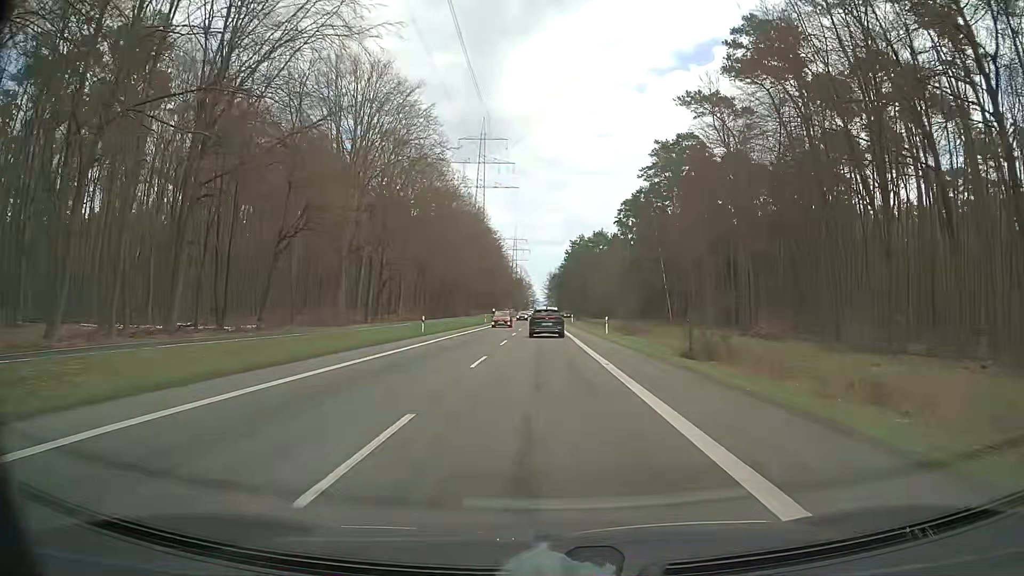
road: secondary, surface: asphalt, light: Day
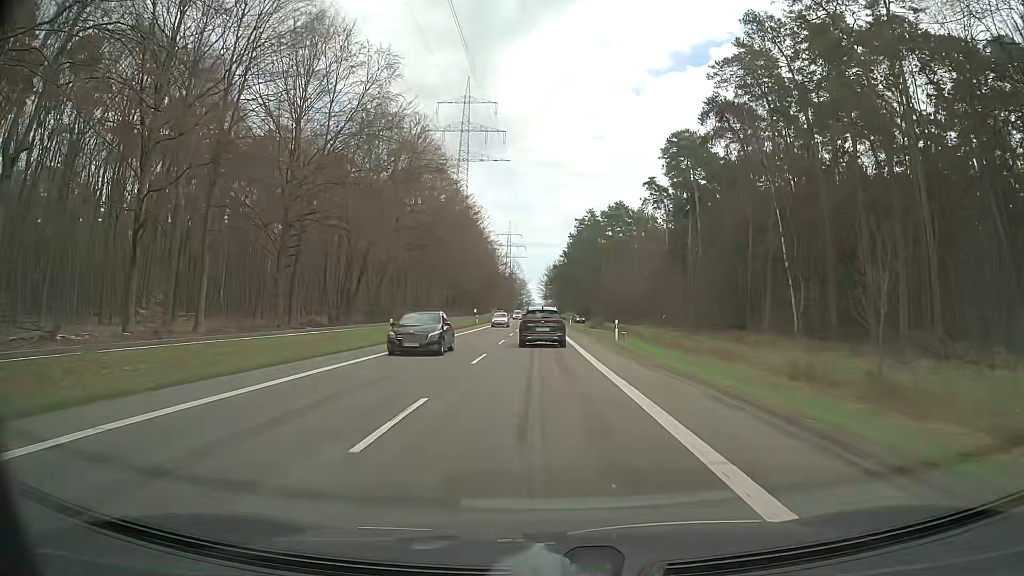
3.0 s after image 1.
(-0.1, +56.7) m; 0°
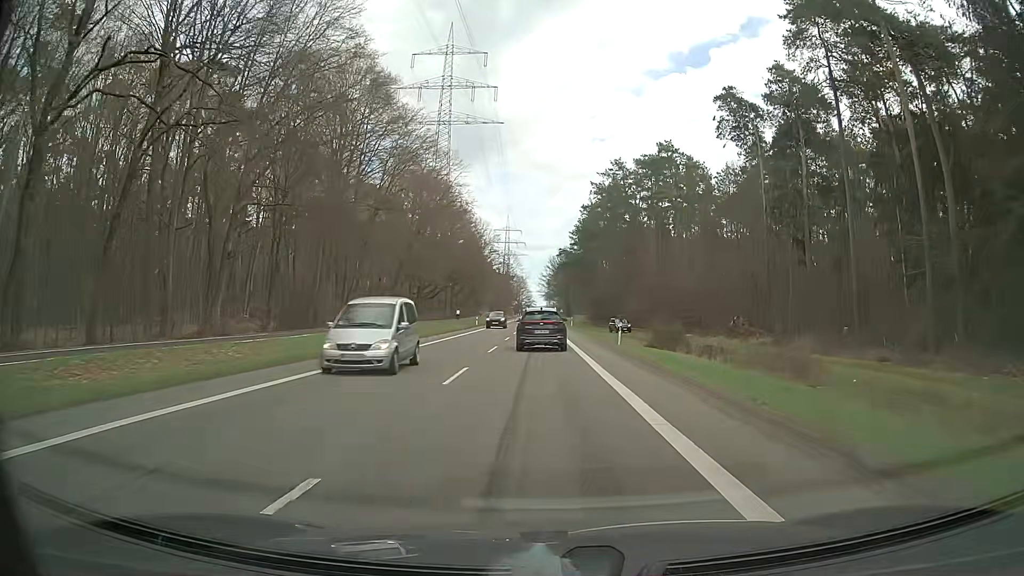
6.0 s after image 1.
(-0.3, +52.4) m; 0°
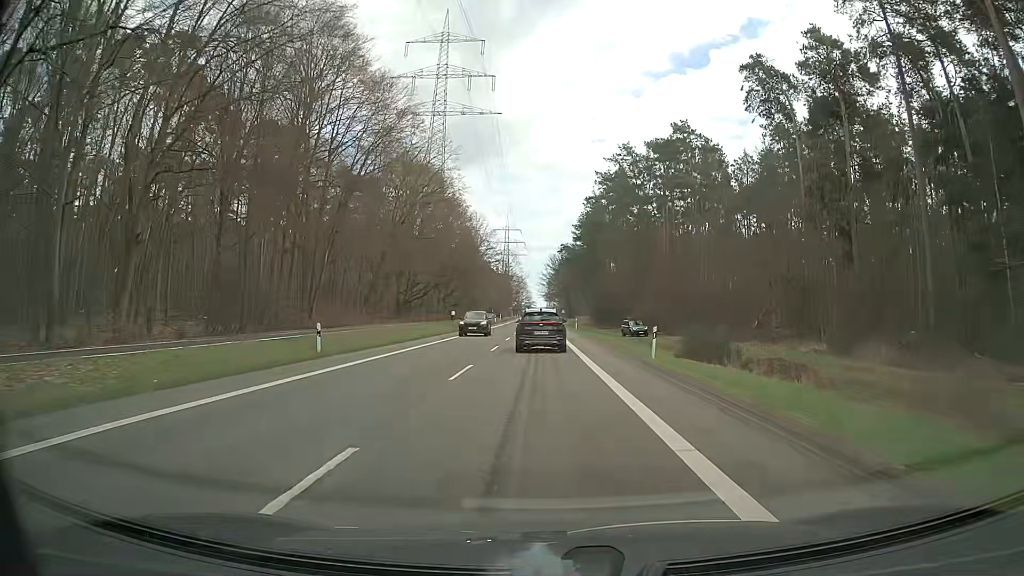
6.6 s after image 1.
(0.0, +10.5) m; 0°
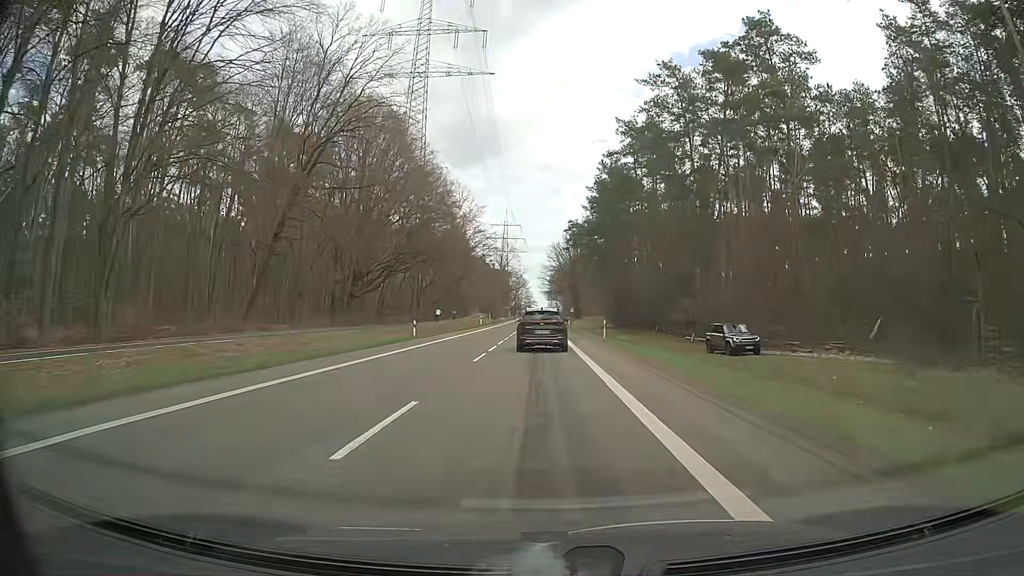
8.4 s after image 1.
(0.0, +31.8) m; 0°
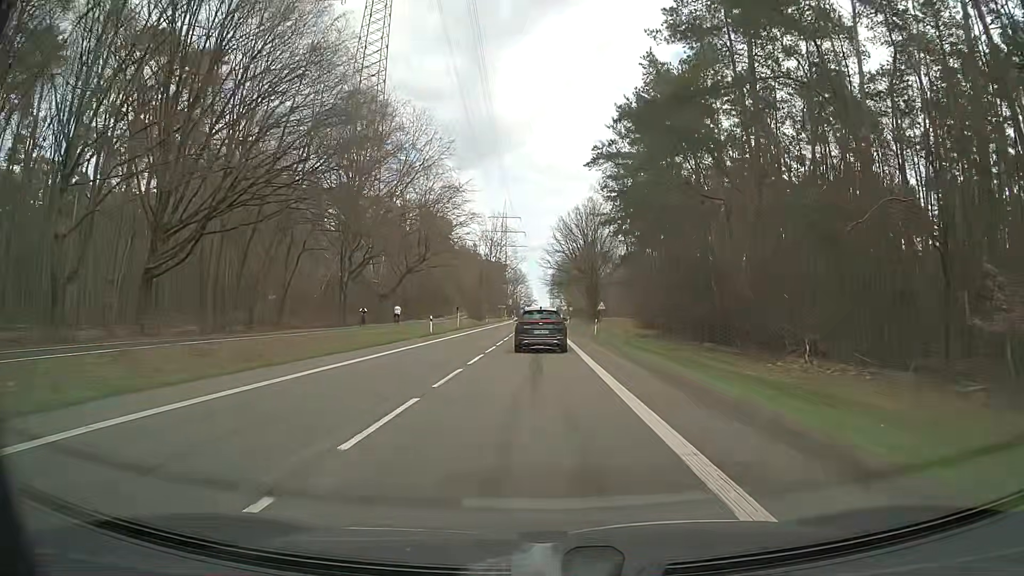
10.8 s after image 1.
(-0.2, +42.8) m; 0°
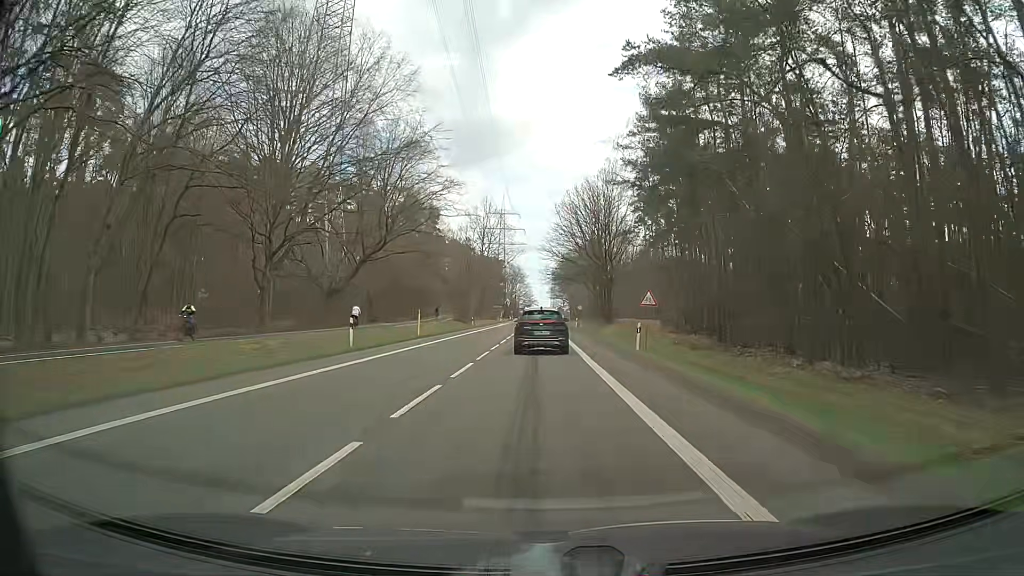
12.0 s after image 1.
(0.0, +21.3) m; 0°
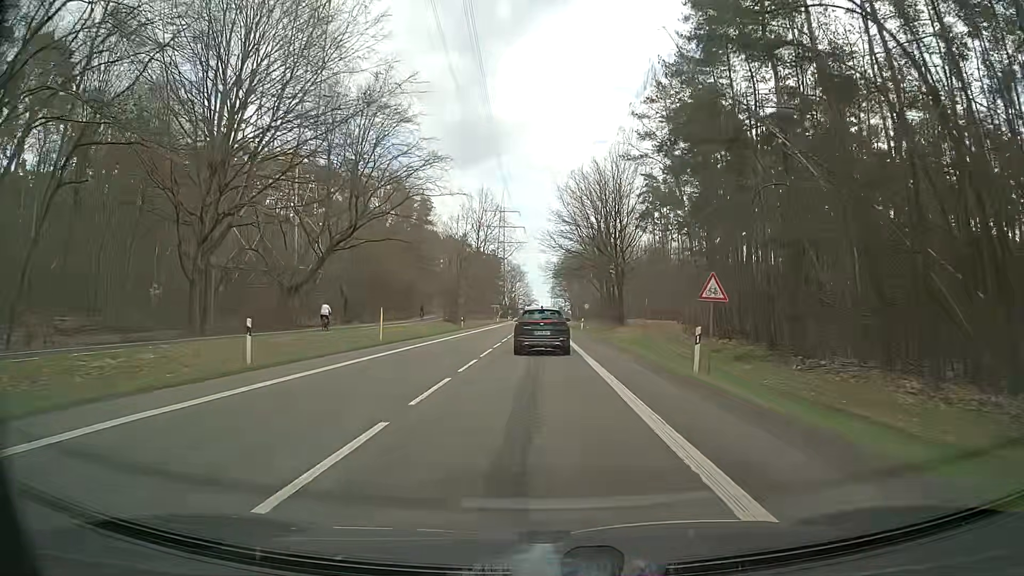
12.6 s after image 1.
(0.0, +10.5) m; 0°
(0, +10) (0, +20) (0, +30) (0, +40) (0, +50) (0, +60) (-1, +70) (-1, +80) (-1, +90) (-1, +100) m
